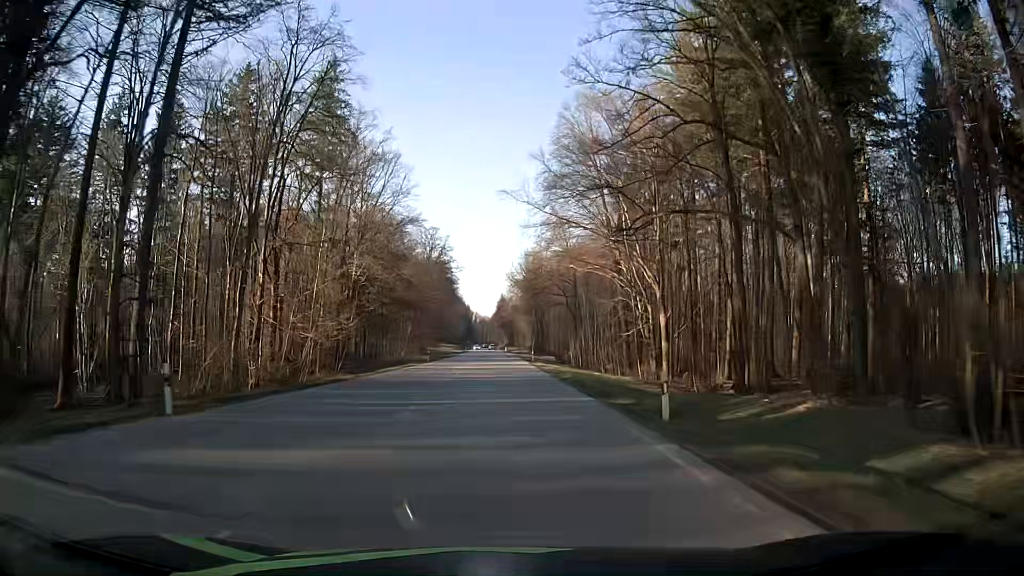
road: secondary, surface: asphalt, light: Day
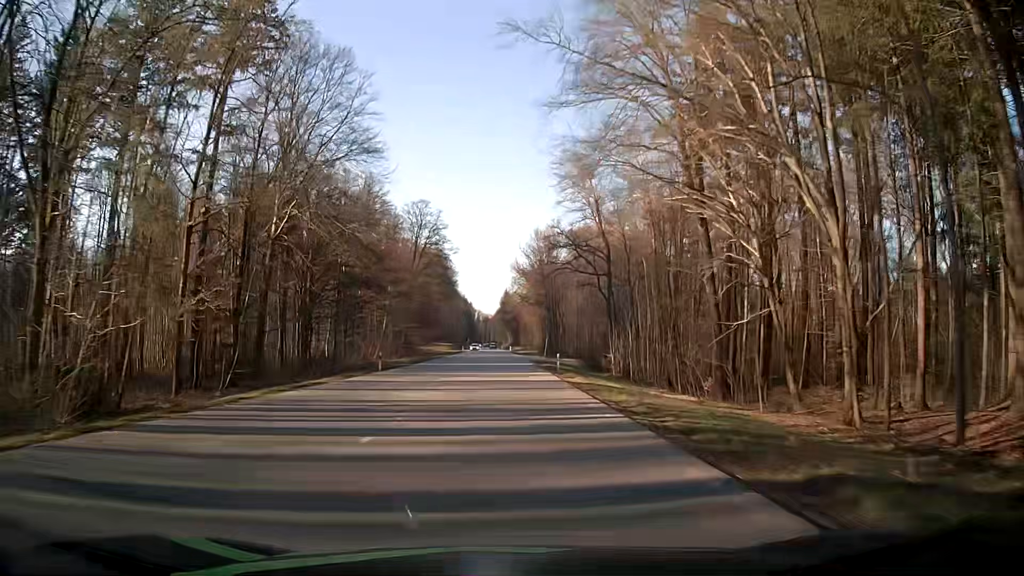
(-0.1, +27.9) m; -1°
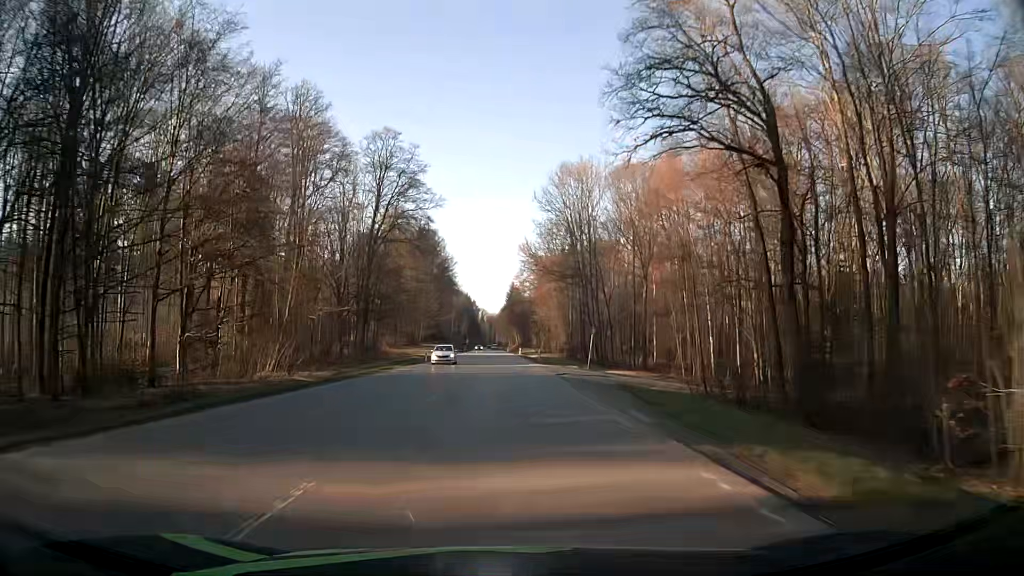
(-0.2, +42.7) m; 0°
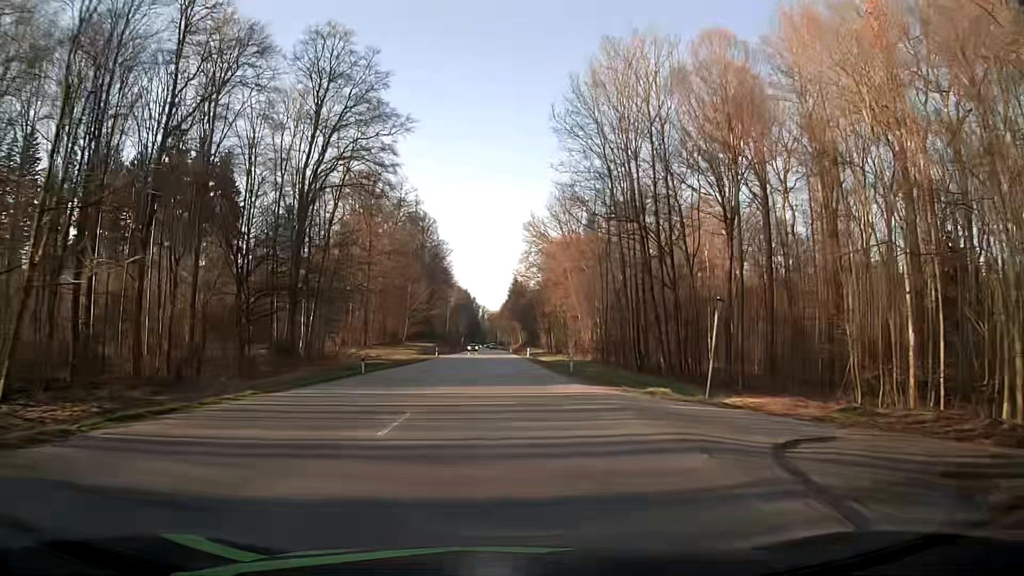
(-0.2, +29.0) m; 0°
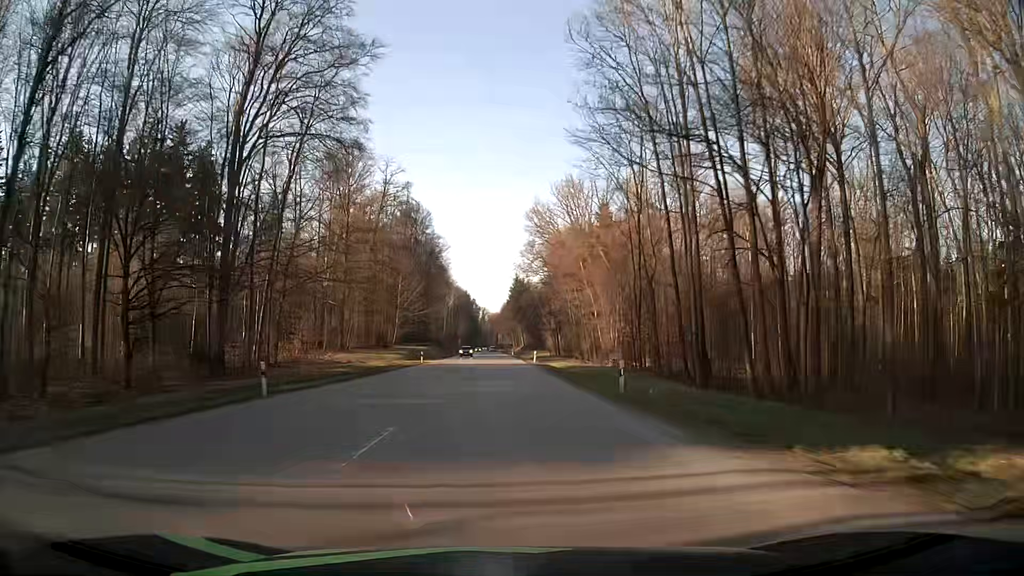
(-0.1, +14.6) m; 0°
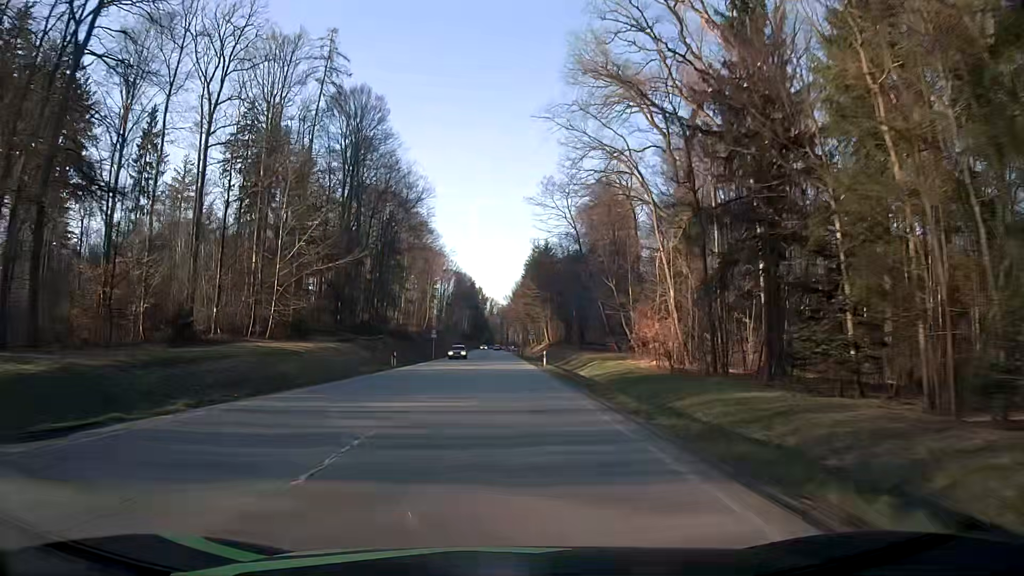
(-0.8, +73.1) m; -1°
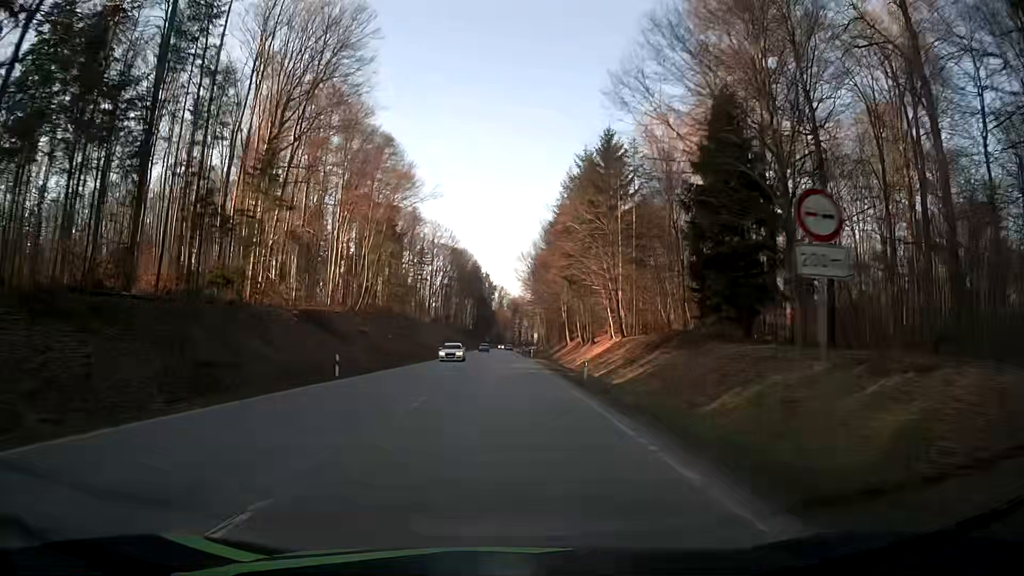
(-0.3, +72.8) m; -1°
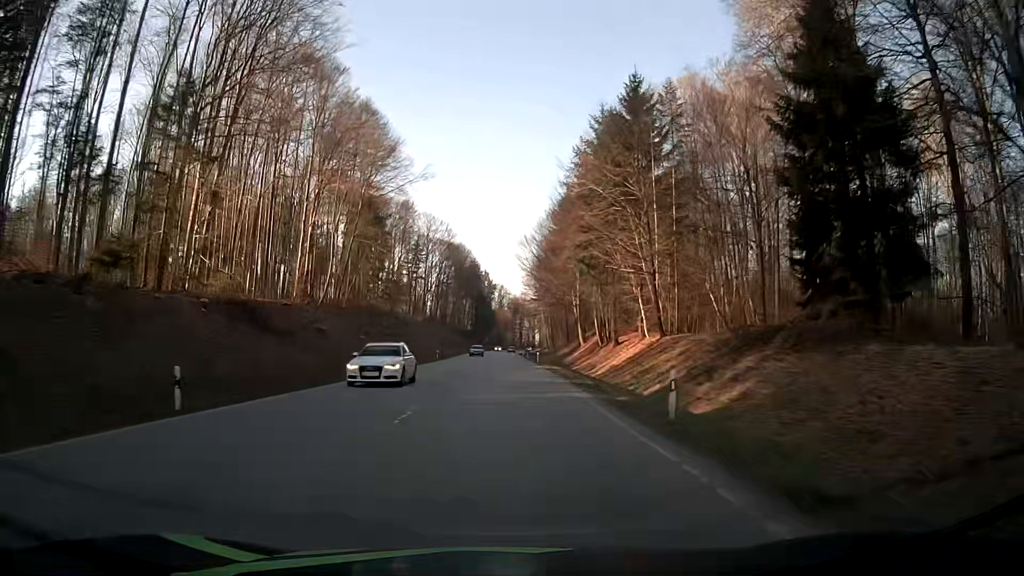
(+0.1, +14.5) m; +1°
(0, +10) (0, +20) (0, +30) (0, +40) (0, +50) (0, +60) (0, +70) (0, +80) (0, +90) (0, +100) m
